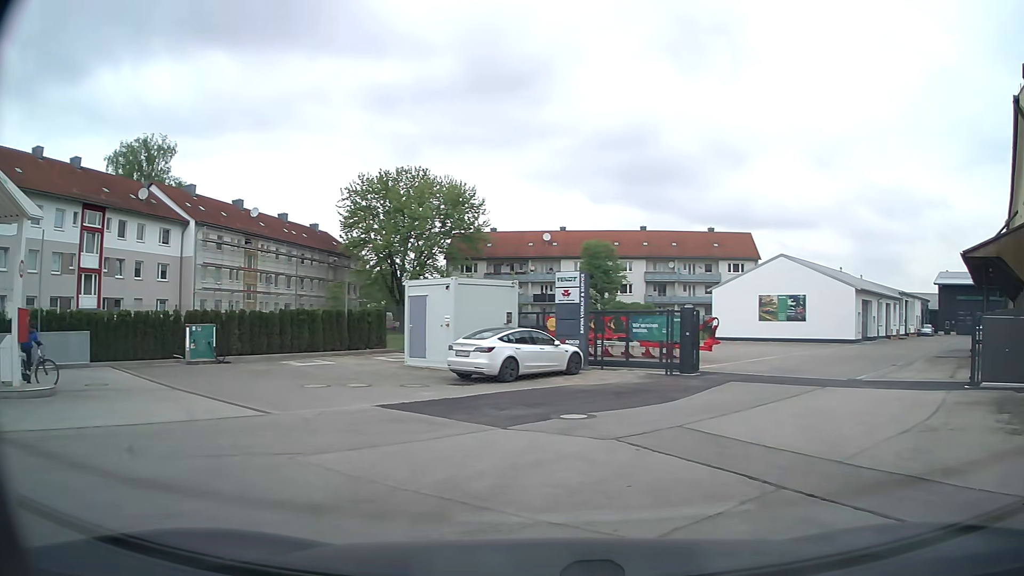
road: service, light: Day
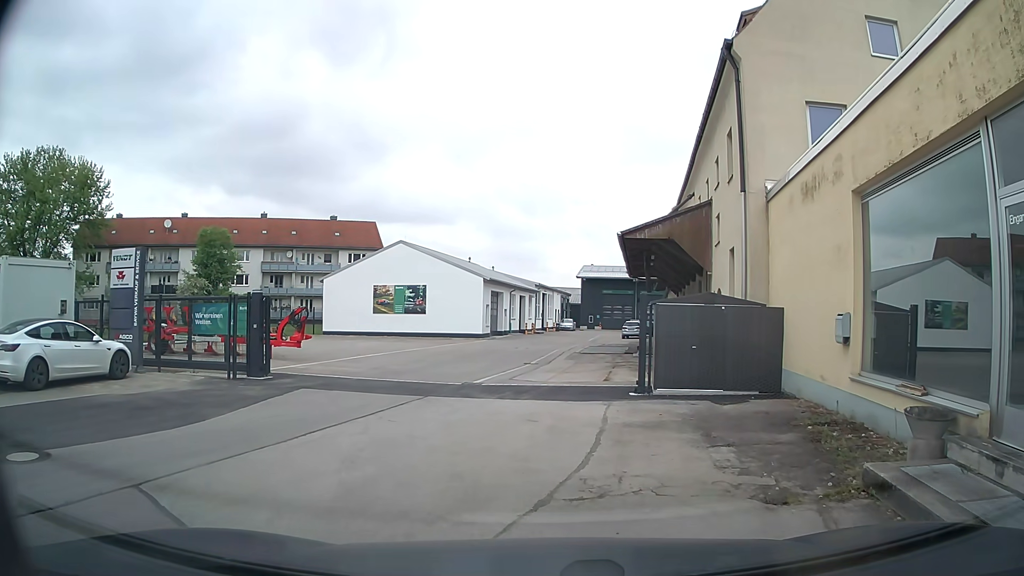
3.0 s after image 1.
(+1.7, +4.3) m; +30°
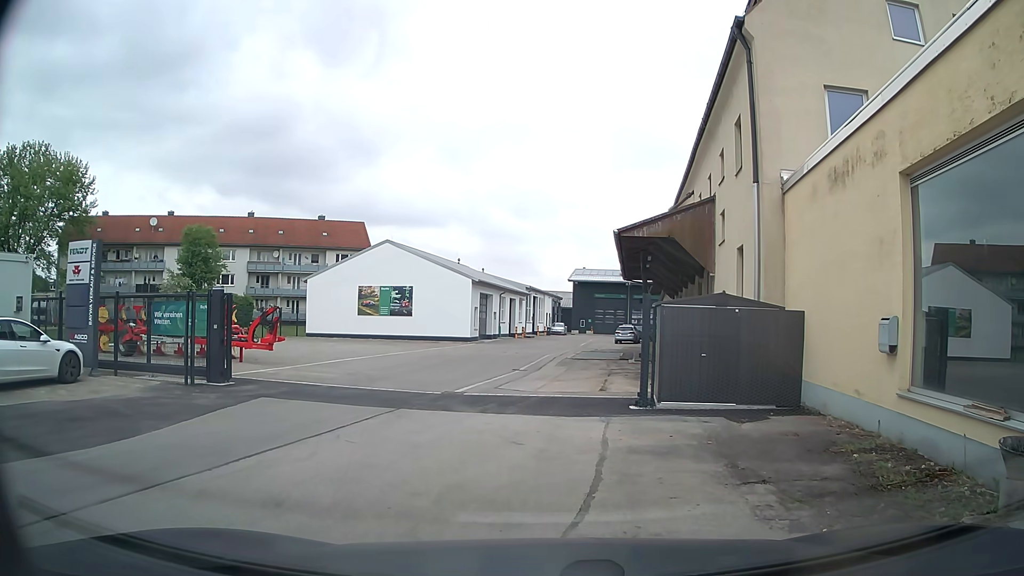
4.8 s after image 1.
(0.0, +1.7) m; 0°
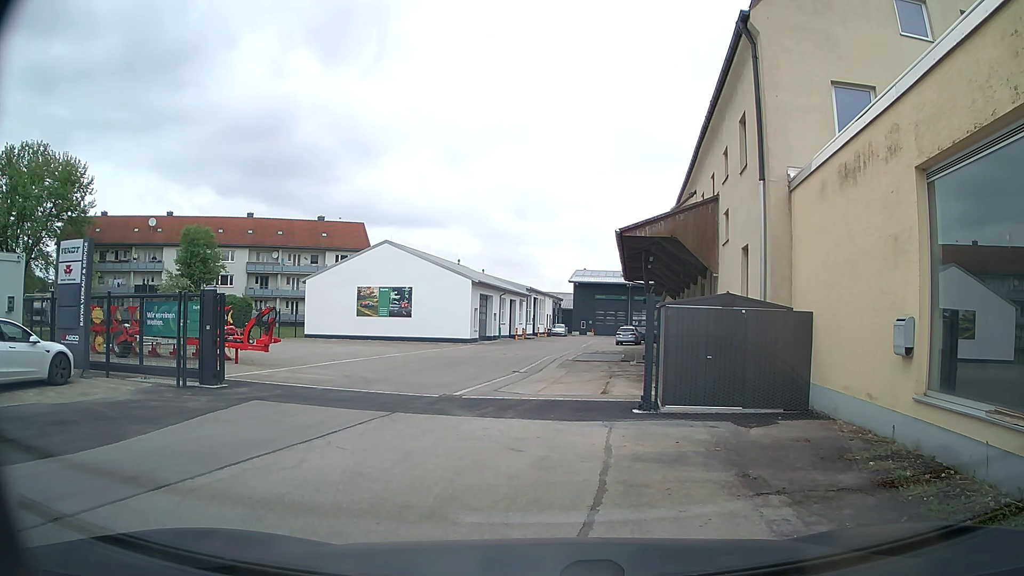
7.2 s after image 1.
(0.0, +0.4) m; 0°
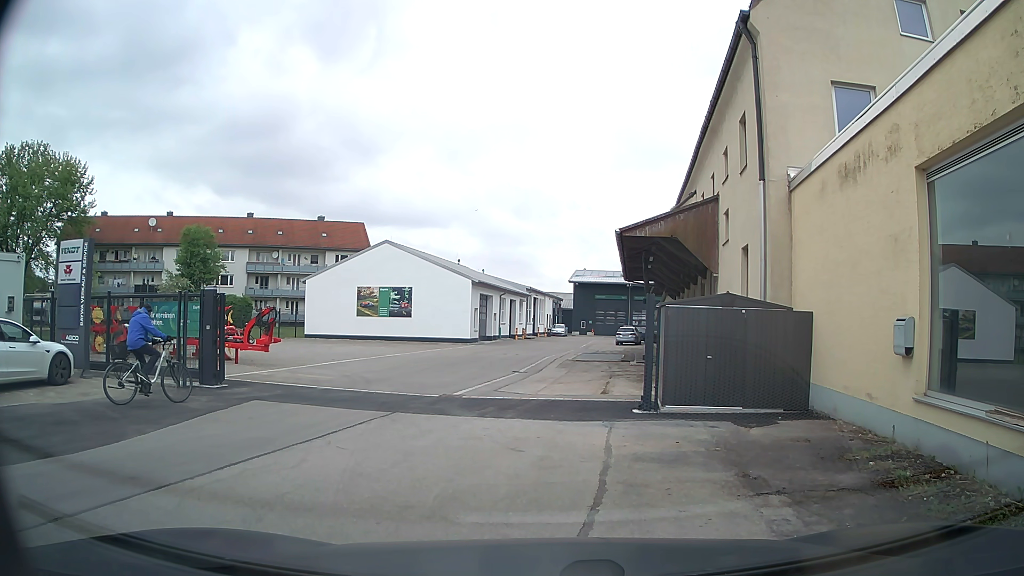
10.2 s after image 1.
(0.0, 0.0) m; 0°
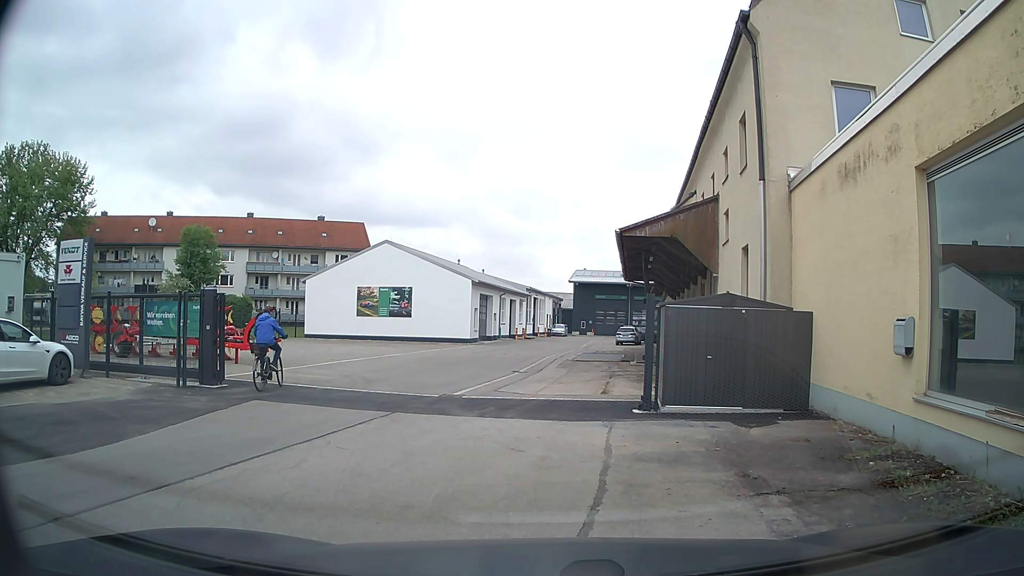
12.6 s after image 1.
(0.0, 0.0) m; 0°
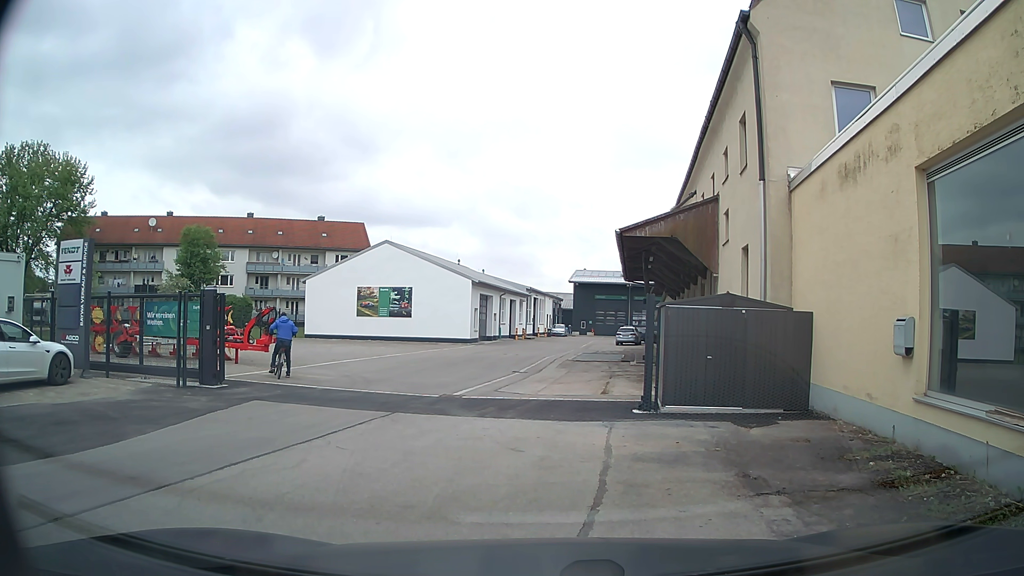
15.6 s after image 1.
(0.0, 0.0) m; 0°
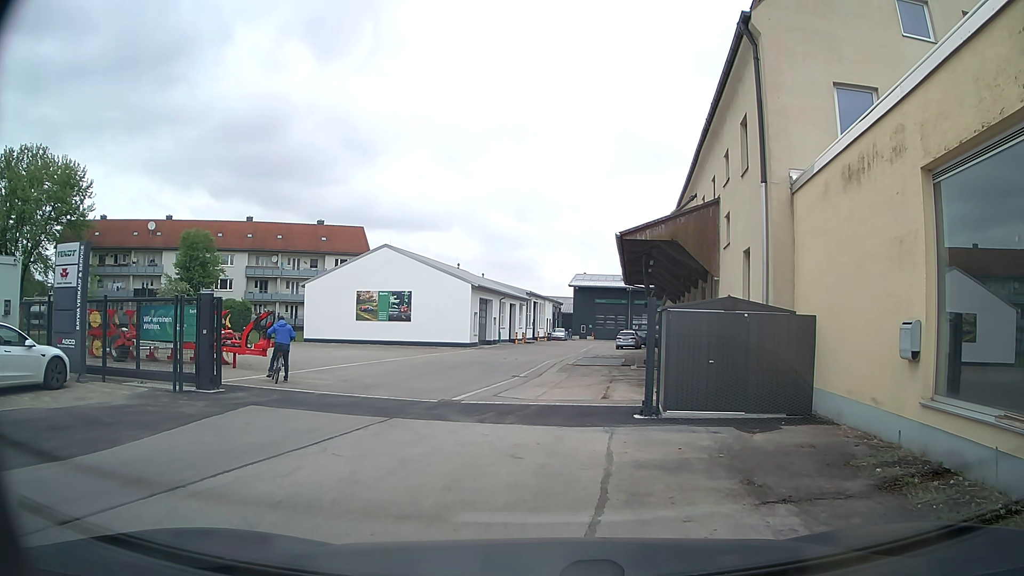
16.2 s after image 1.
(0.0, +0.2) m; 0°
